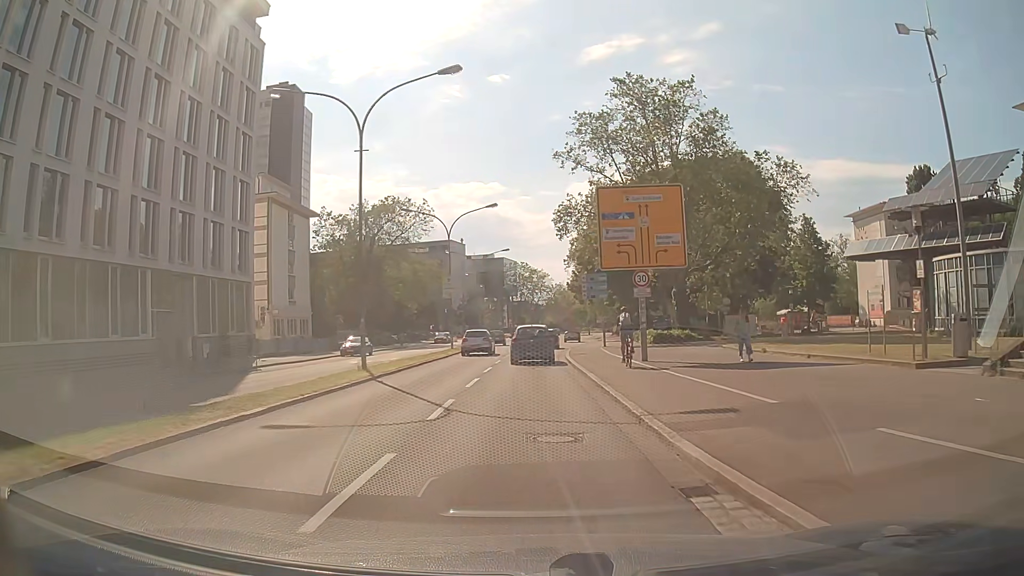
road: primary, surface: asphalt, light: Day
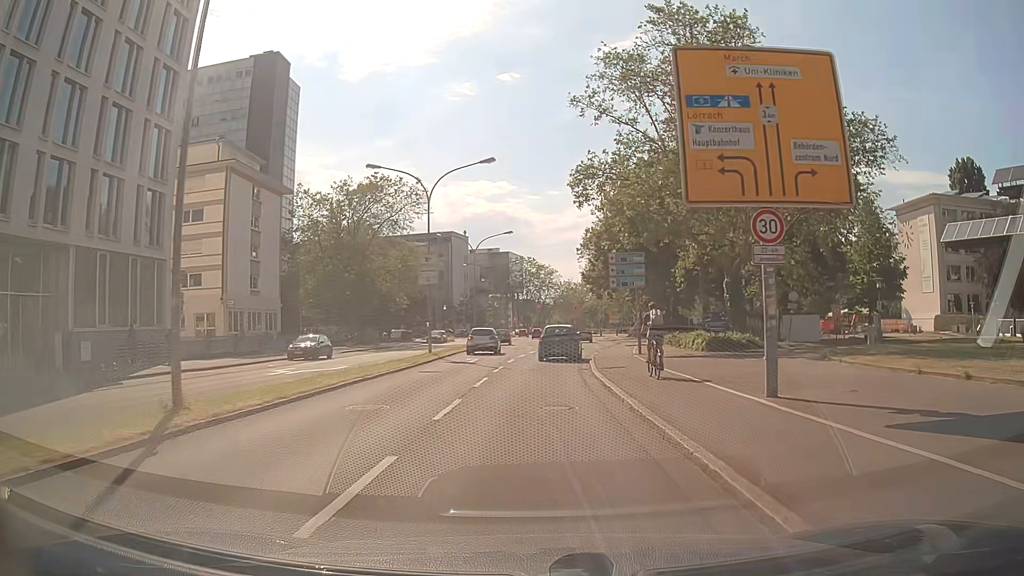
(0.0, +12.3) m; 0°
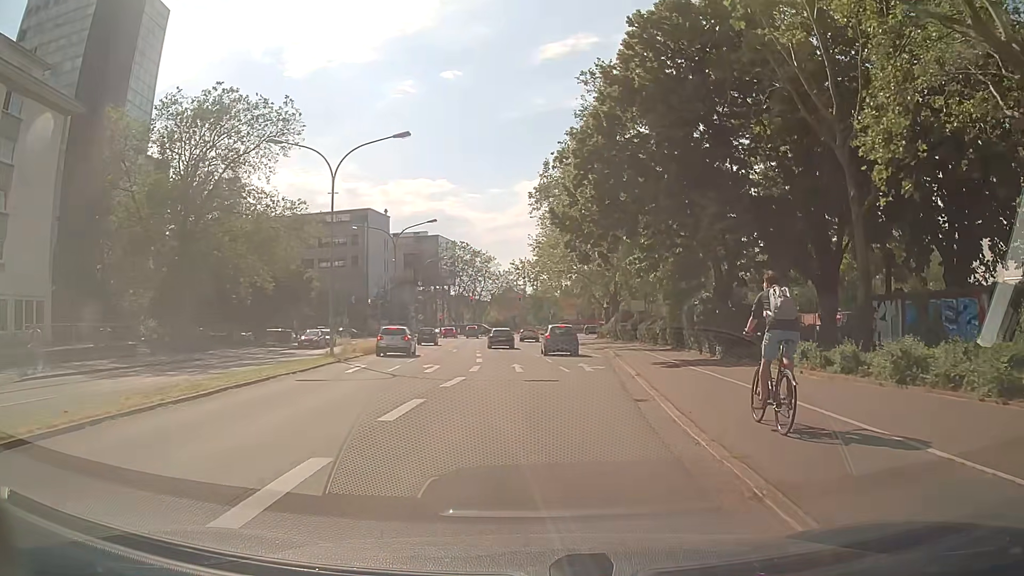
(+0.8, +30.2) m; +5°
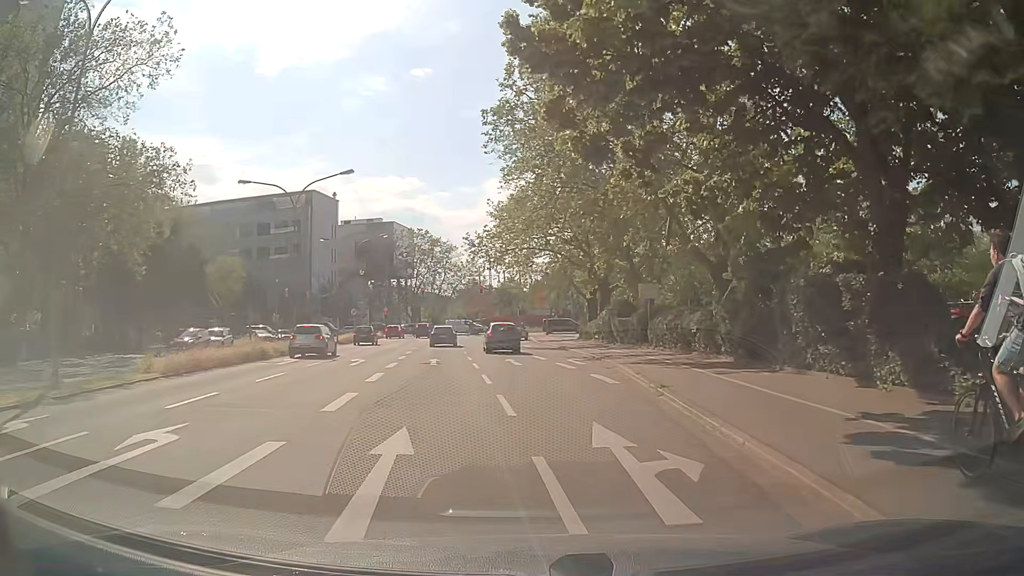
(+0.5, +17.1) m; +2°
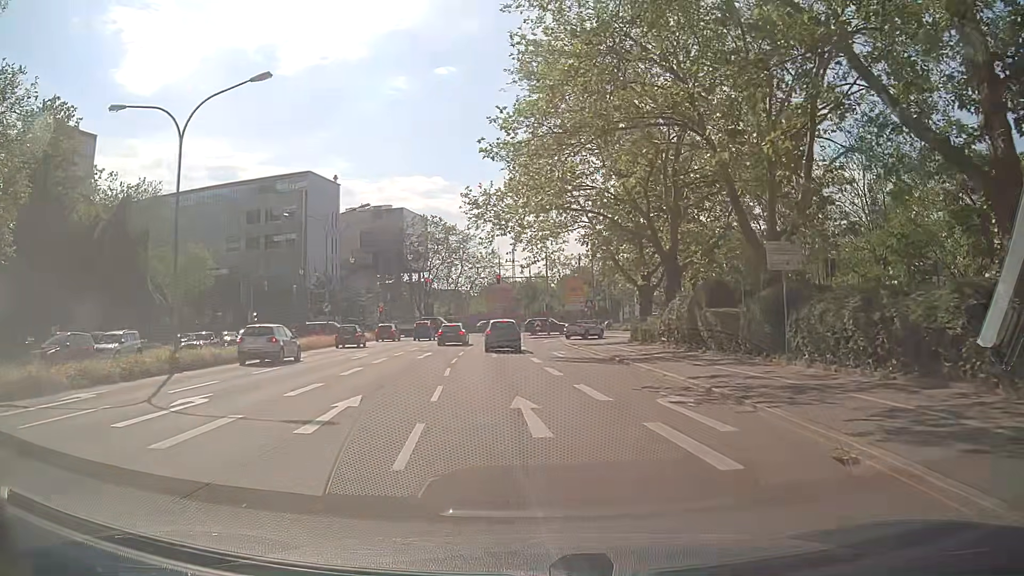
(-0.2, +15.8) m; -3°
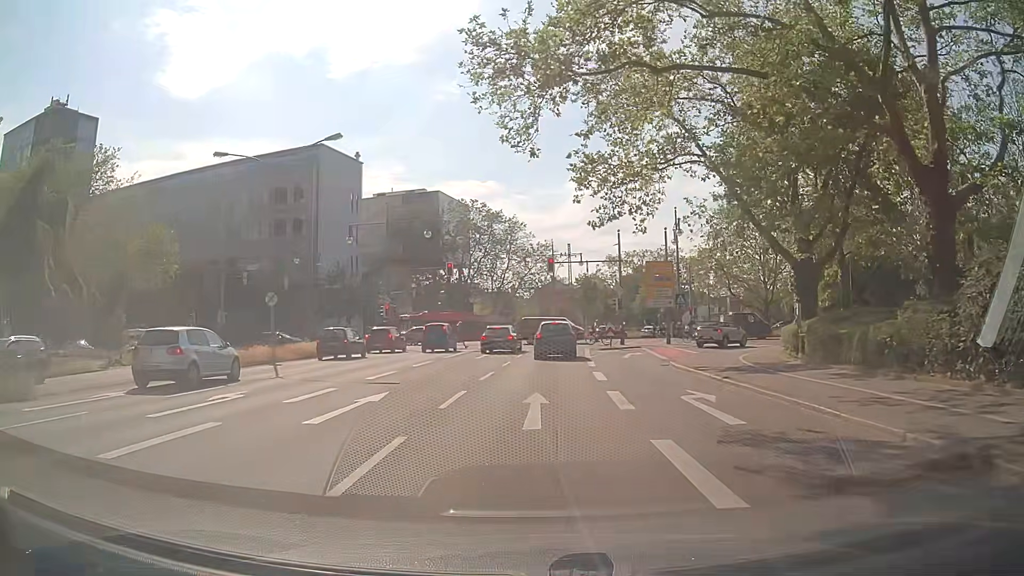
(-0.4, +19.0) m; -4°
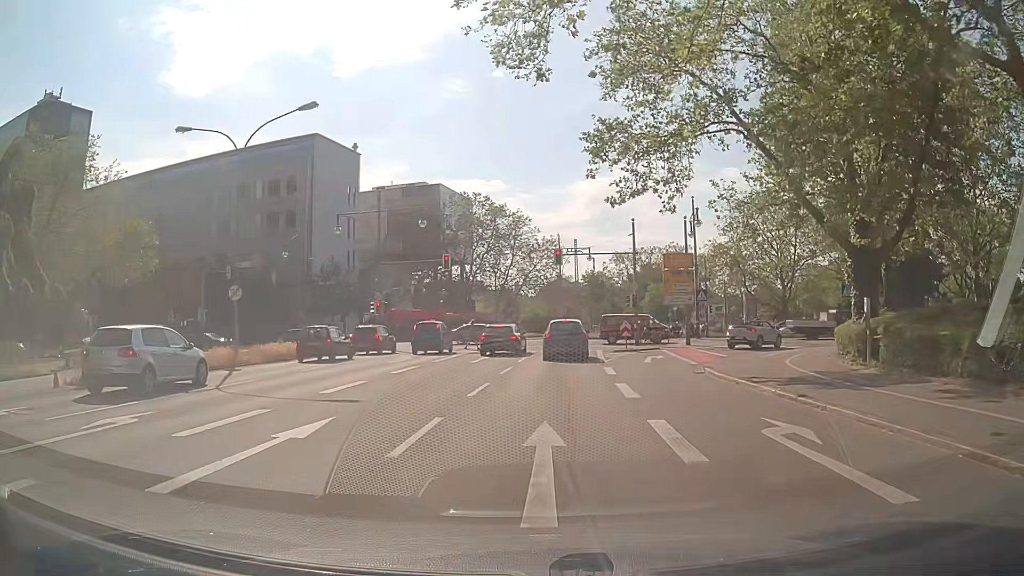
(0.0, +4.4) m; -2°
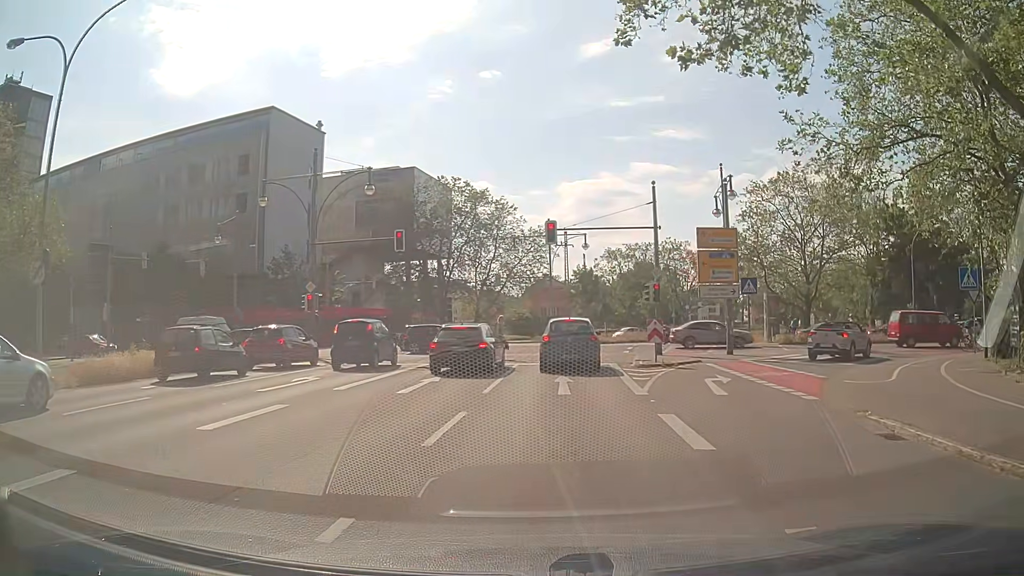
(+0.3, +11.0) m; +2°
